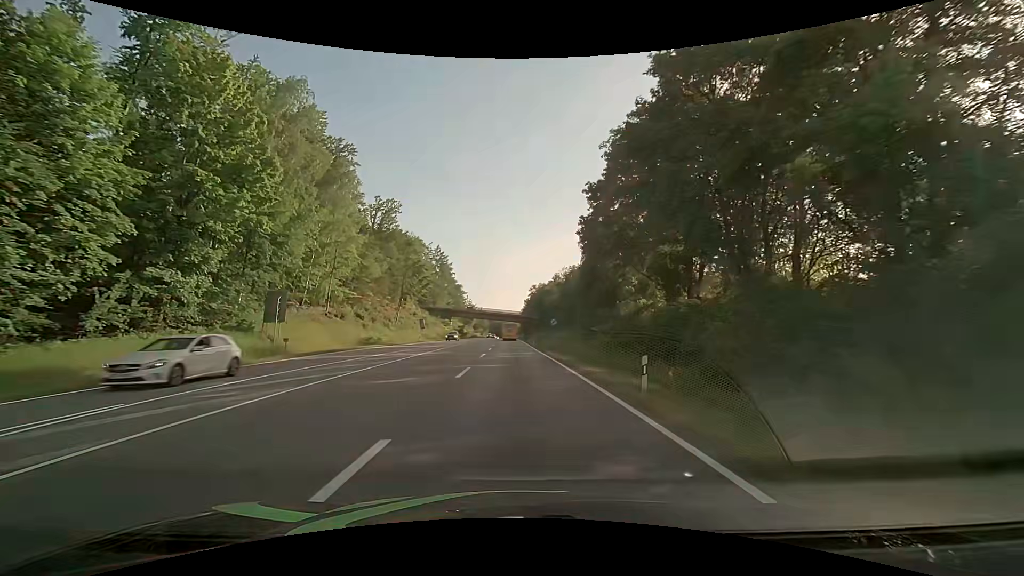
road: secondary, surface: asphalt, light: Day
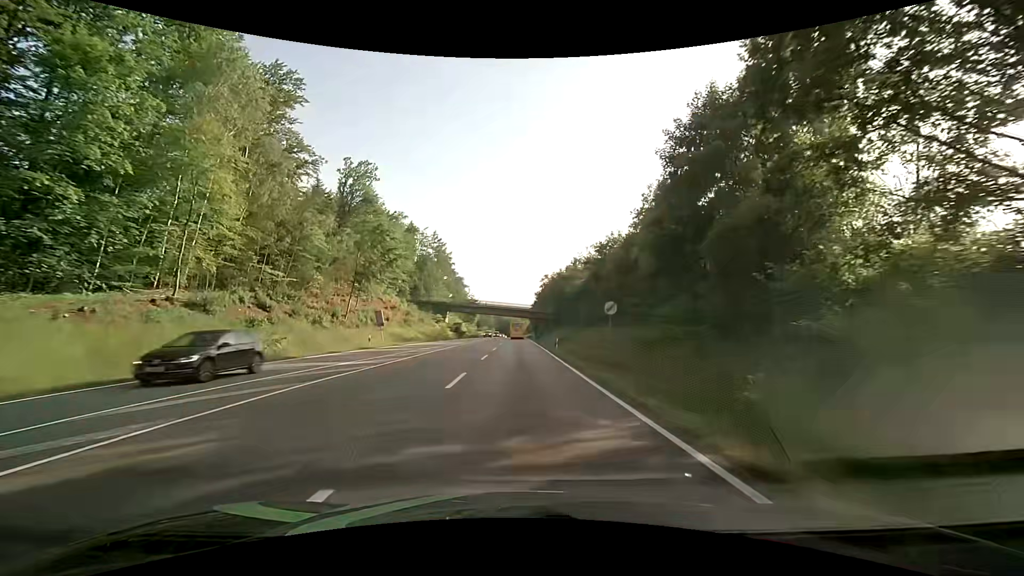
(-0.4, +25.9) m; -2°
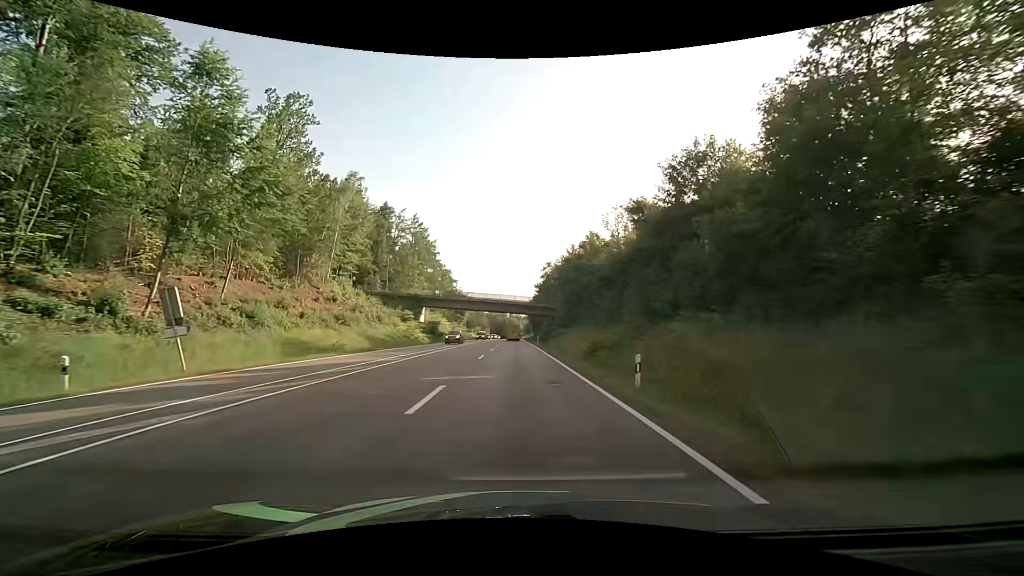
(+0.2, +26.9) m; +1°
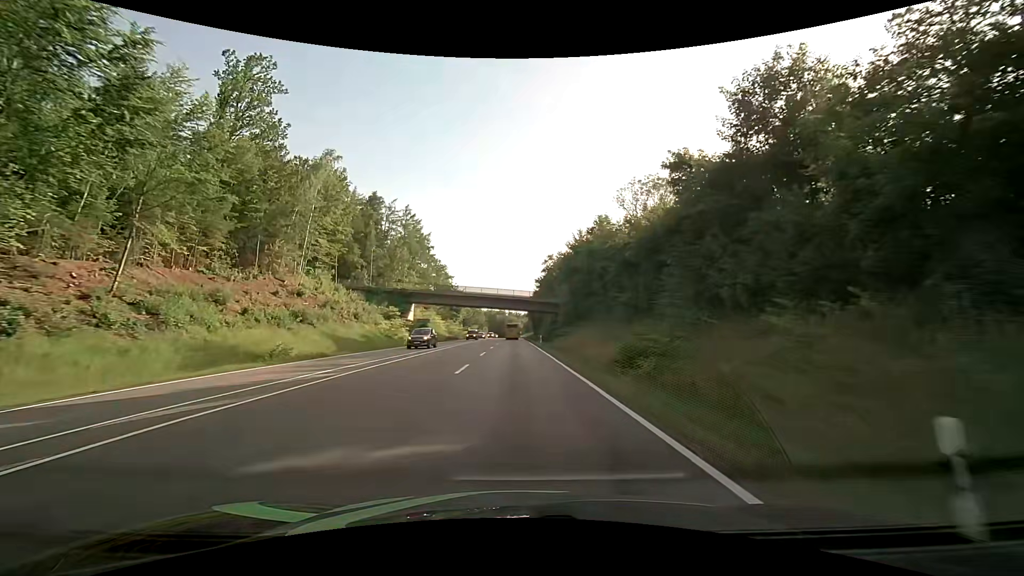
(0.0, +8.9) m; 0°
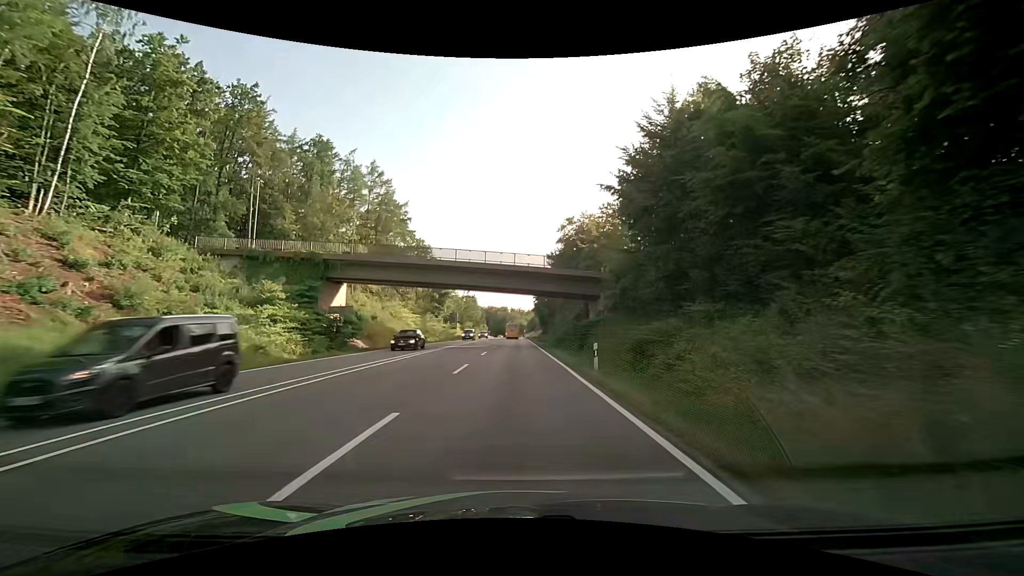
(-0.1, +34.7) m; 0°
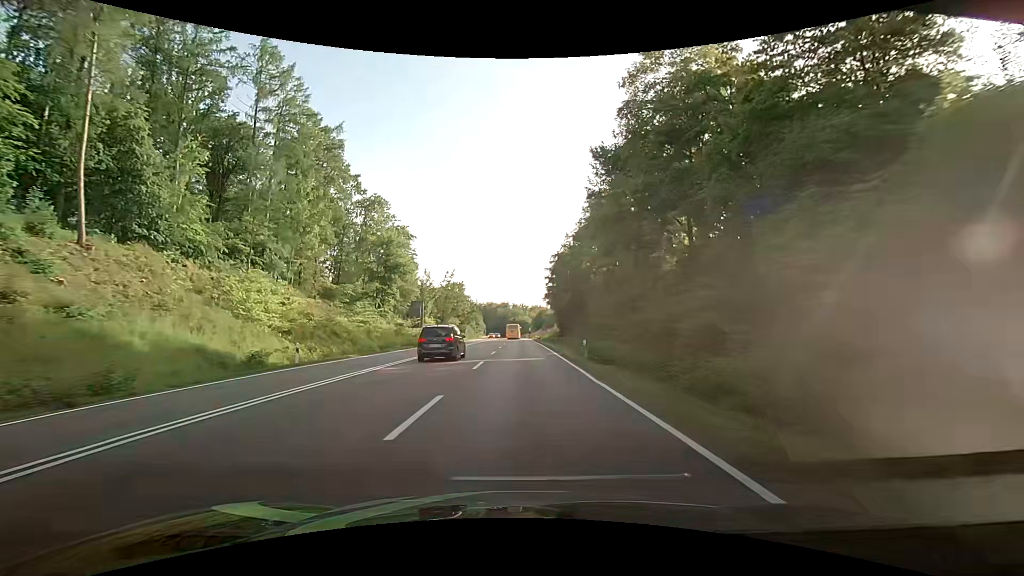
(-0.3, +44.2) m; 0°
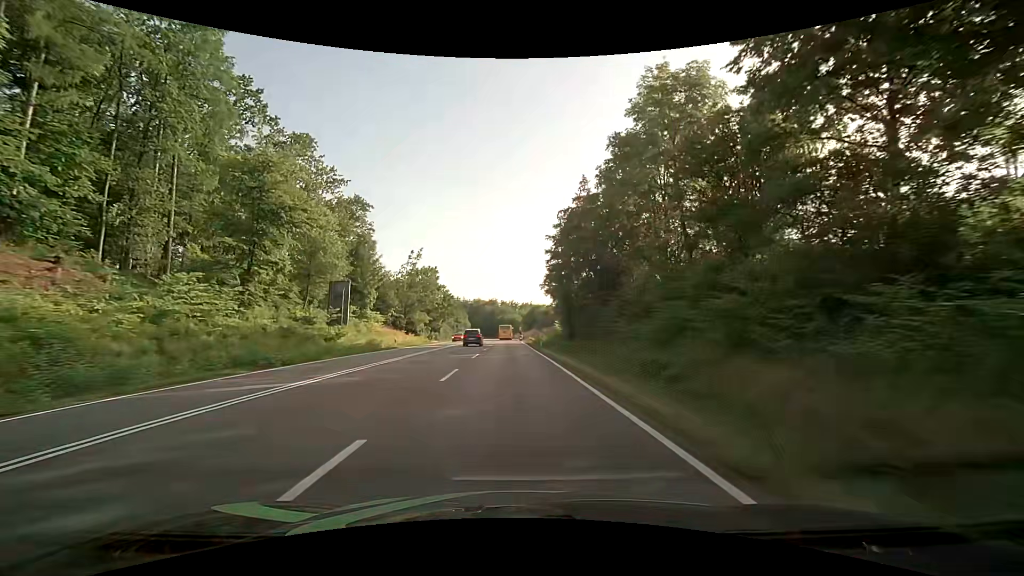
(+0.2, +27.0) m; +1°
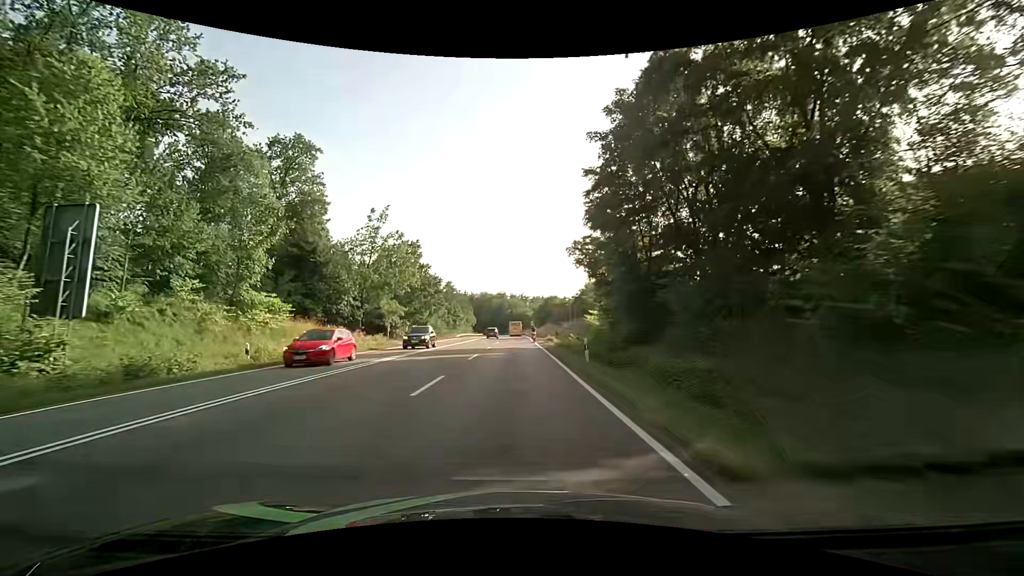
(-0.1, +26.5) m; -1°
(0, +10) (-1, +20) (-2, +30) (-2, +40) (-3, +50) (-3, +60) (-3, +70) (-3, +80) (-3, +90) (-4, +100) m
